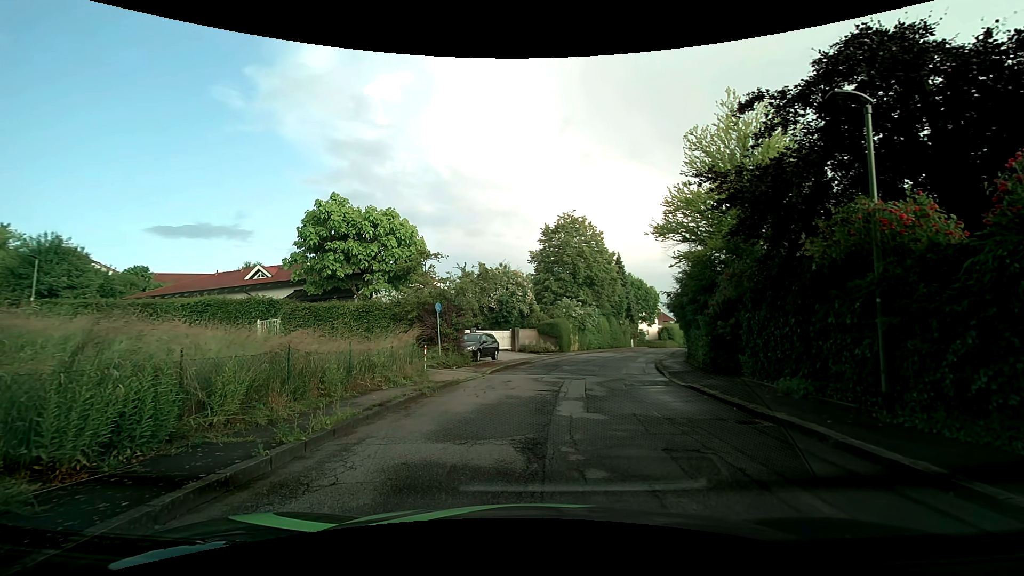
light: Day
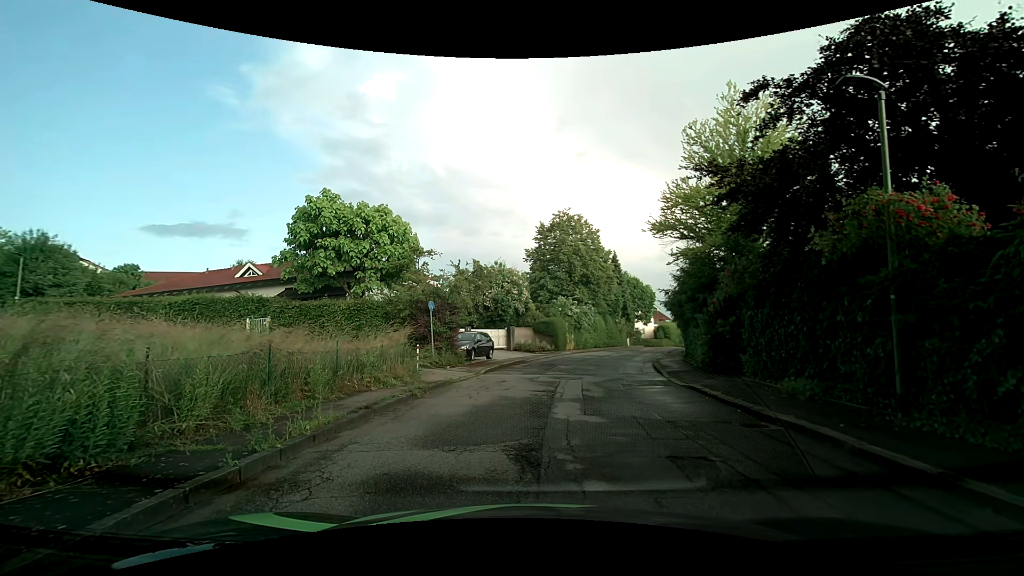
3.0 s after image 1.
(0.0, +0.5) m; 0°
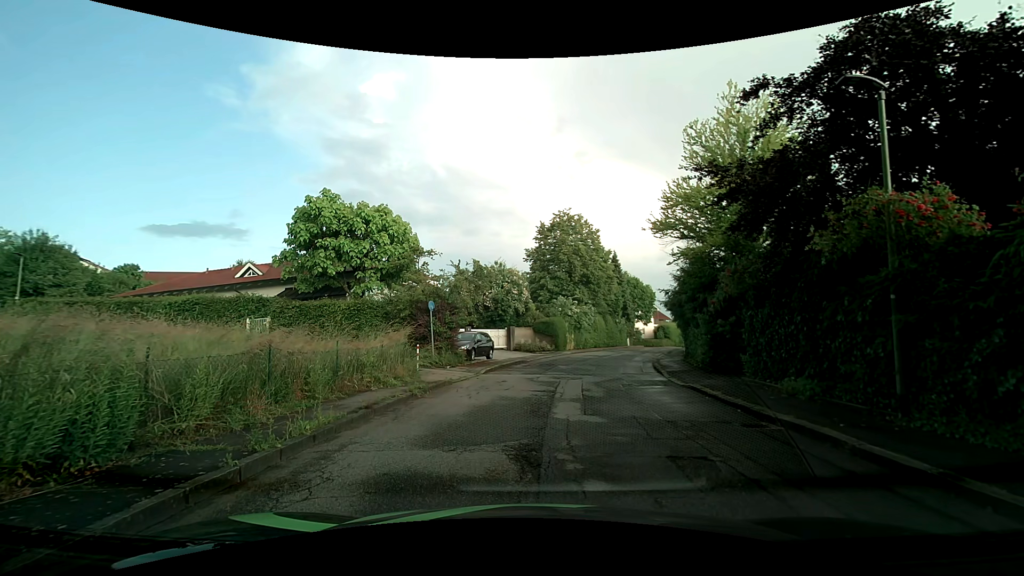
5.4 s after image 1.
(0.0, 0.0) m; 0°
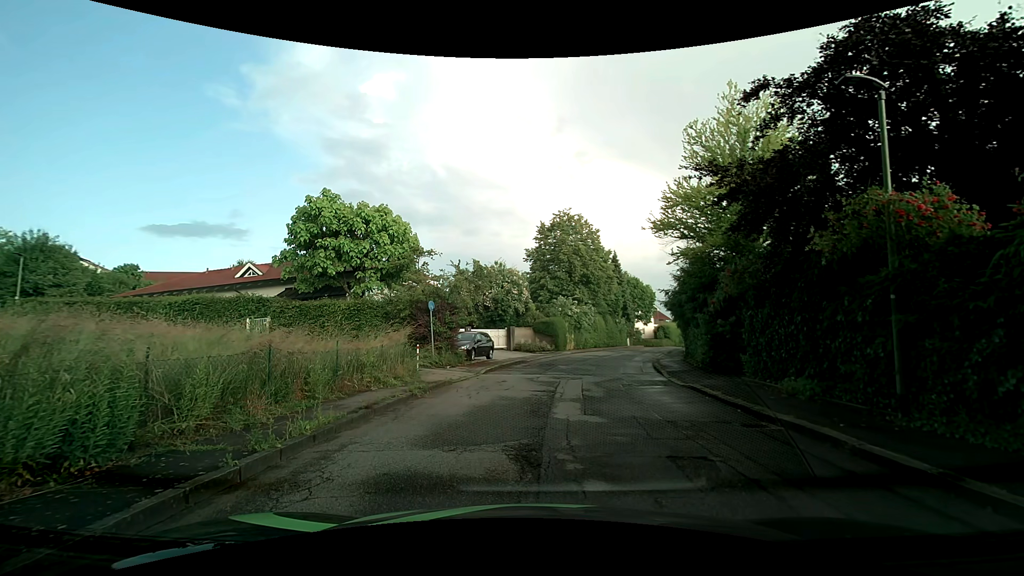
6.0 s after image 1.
(0.0, 0.0) m; 0°
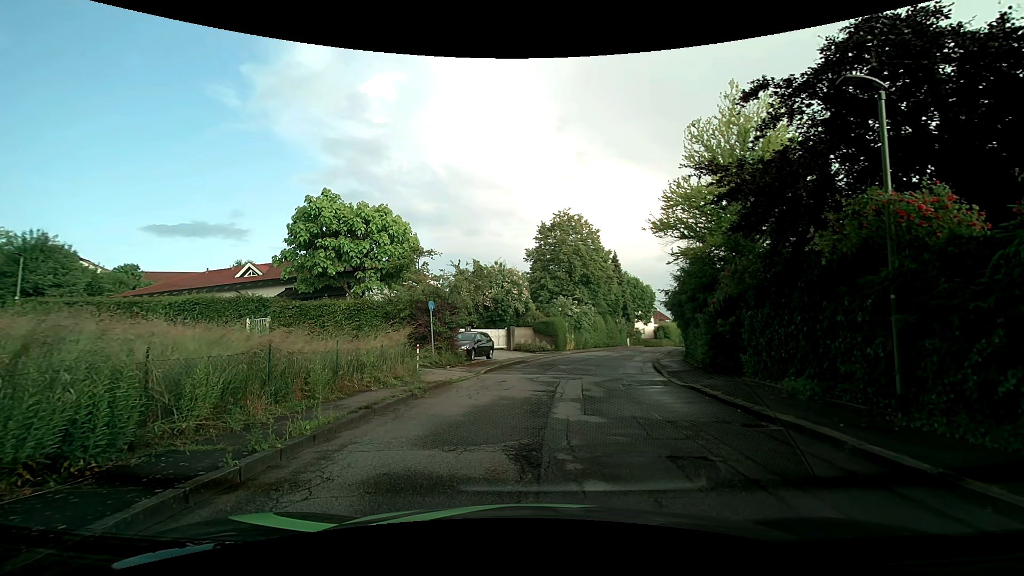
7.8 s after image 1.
(0.0, 0.0) m; 0°
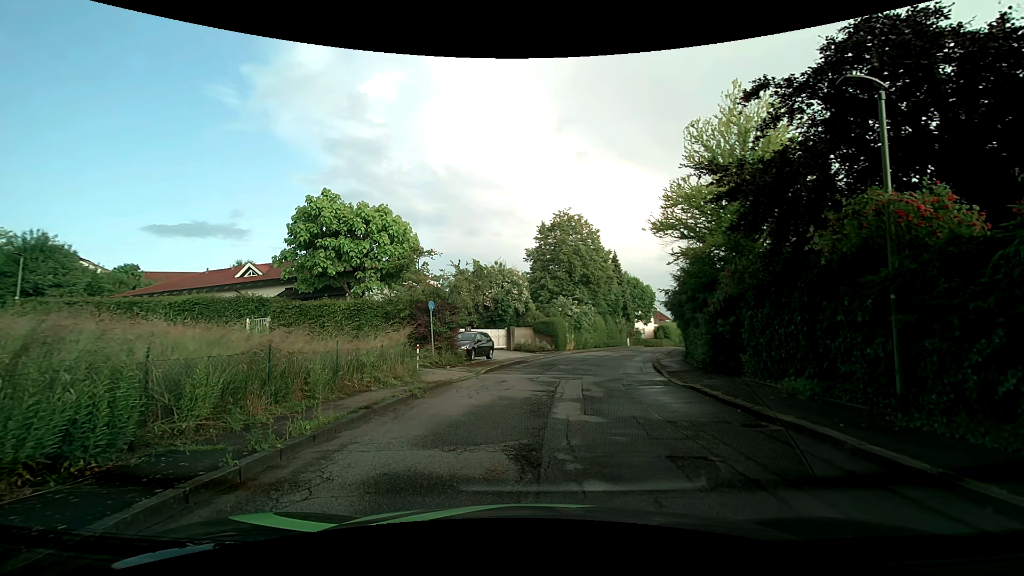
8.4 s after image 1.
(0.0, 0.0) m; 0°
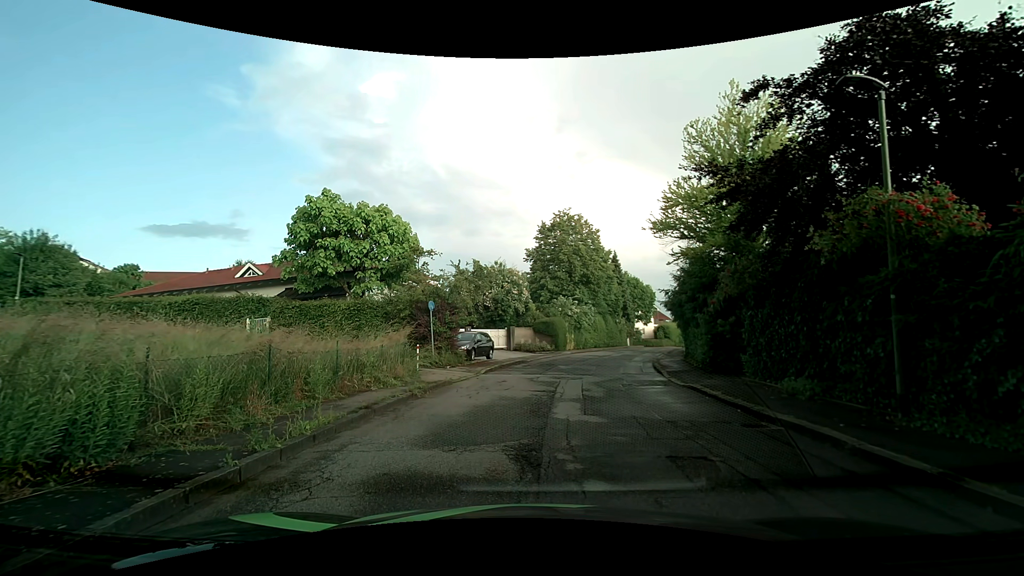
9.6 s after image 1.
(0.0, 0.0) m; 0°
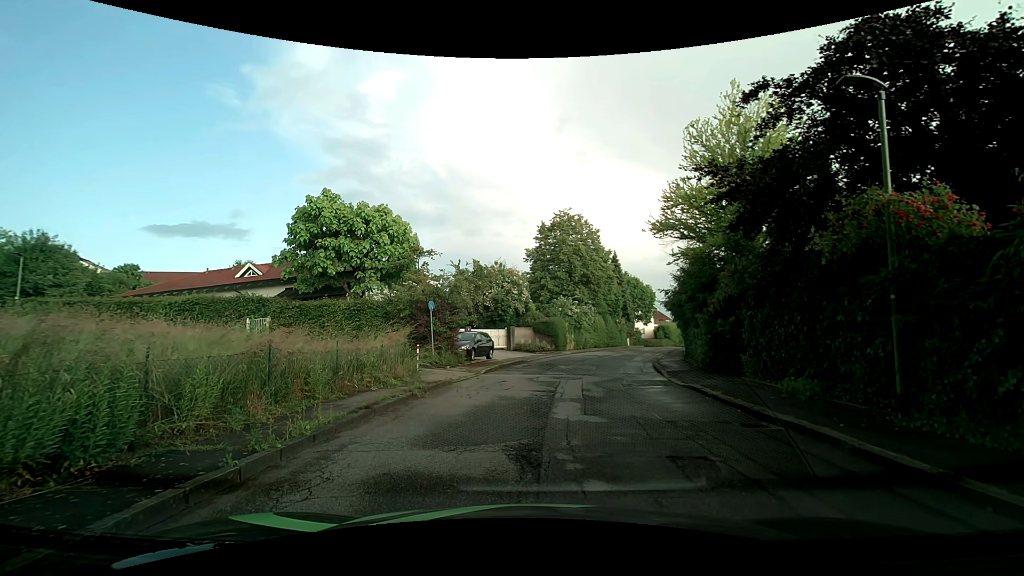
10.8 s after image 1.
(0.0, 0.0) m; 0°
